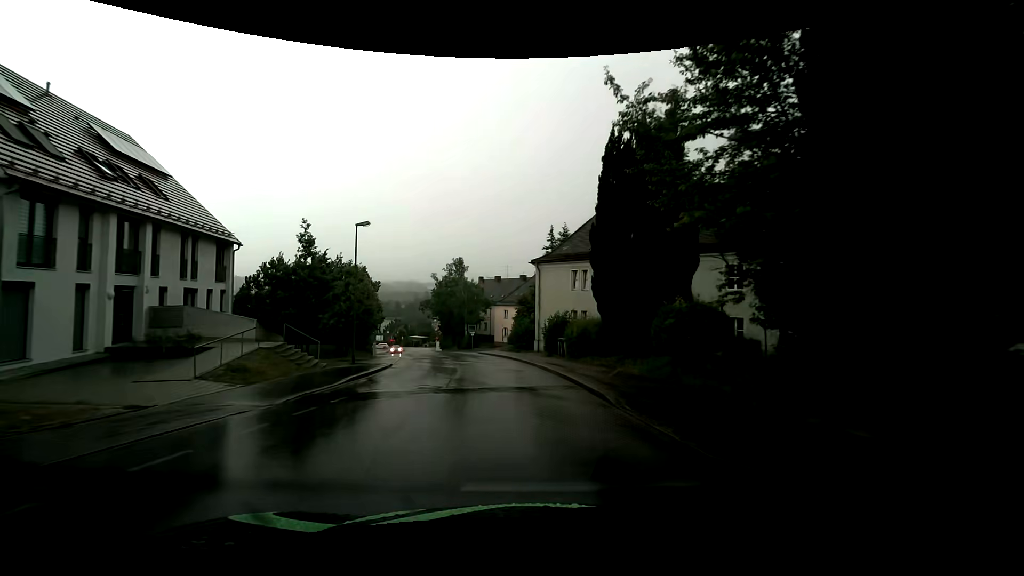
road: residential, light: Day
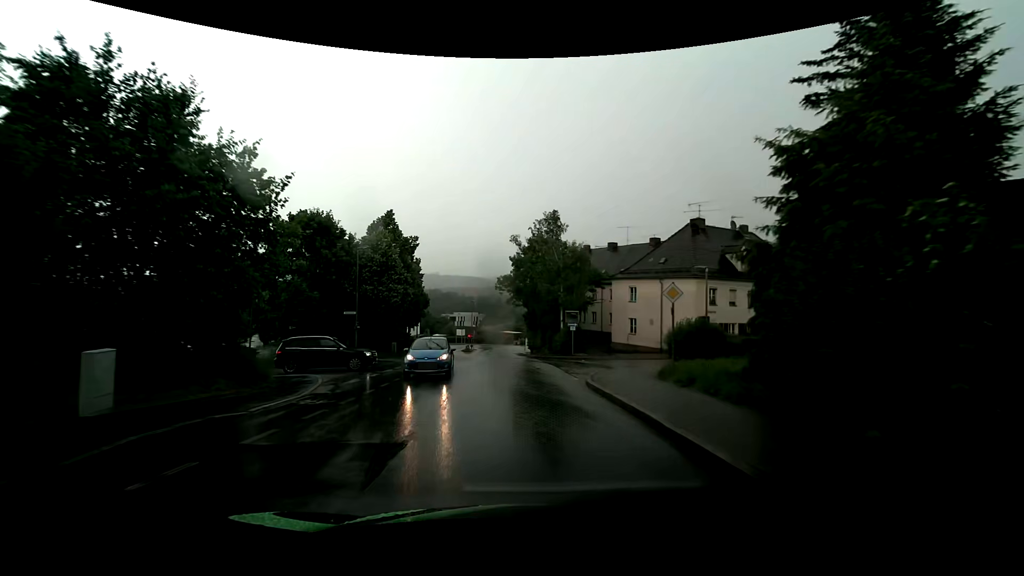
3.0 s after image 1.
(-3.5, +33.2) m; -12°
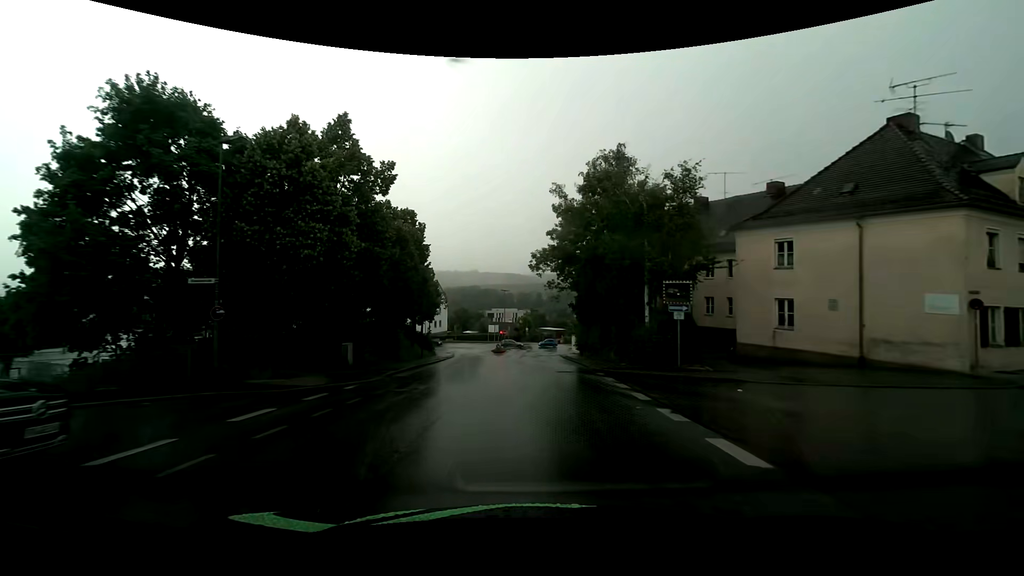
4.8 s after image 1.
(-0.7, +19.6) m; -4°
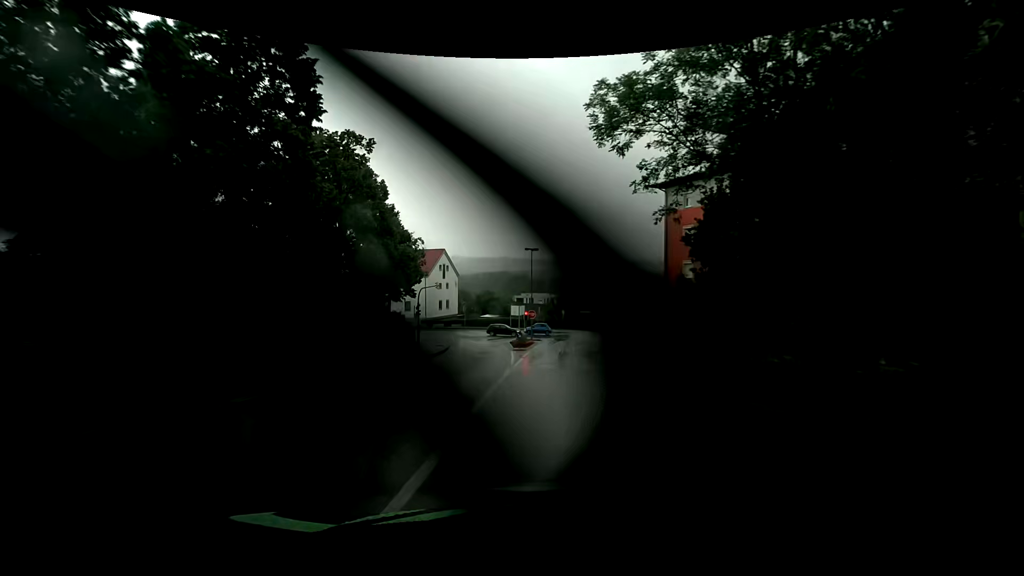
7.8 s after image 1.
(-1.2, +29.6) m; -5°
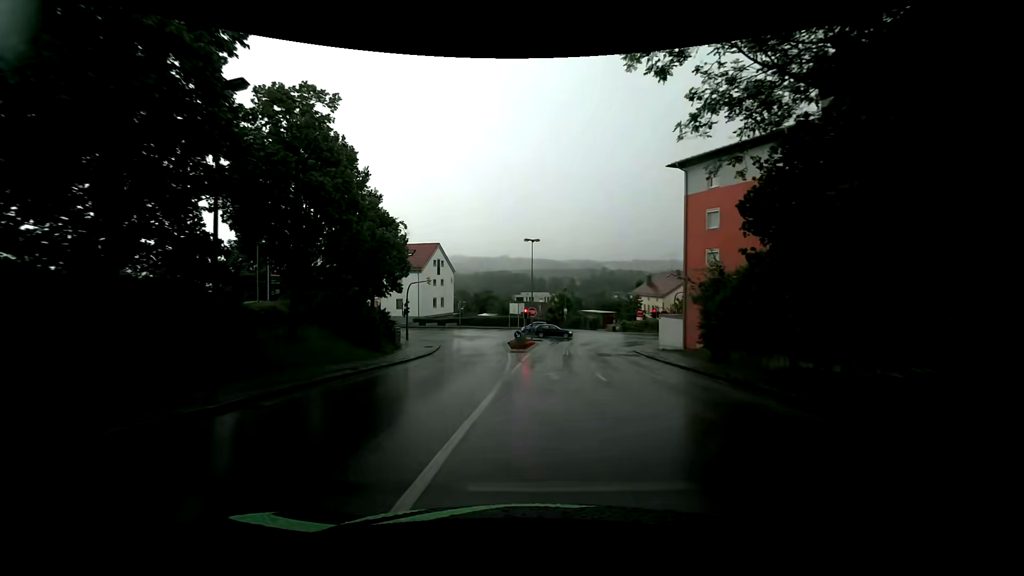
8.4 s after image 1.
(+0.1, +5.2) m; +1°
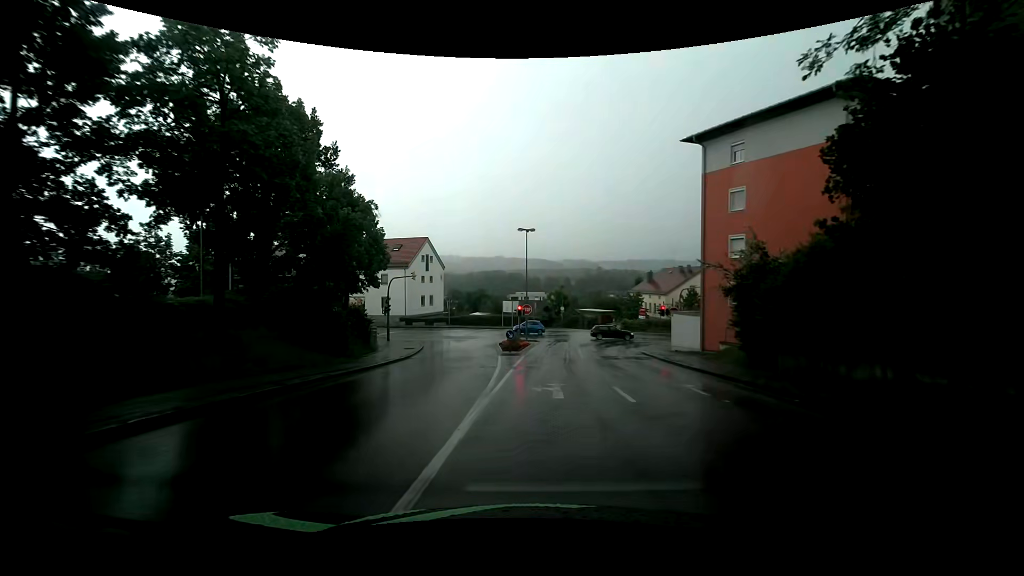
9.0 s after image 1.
(0.0, +4.9) m; +1°
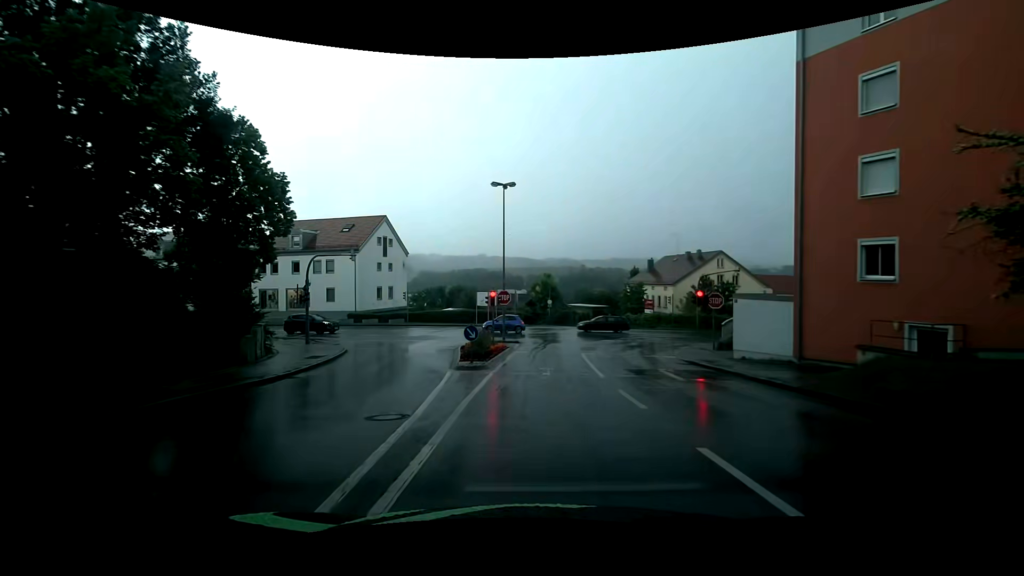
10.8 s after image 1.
(0.0, +13.3) m; +1°
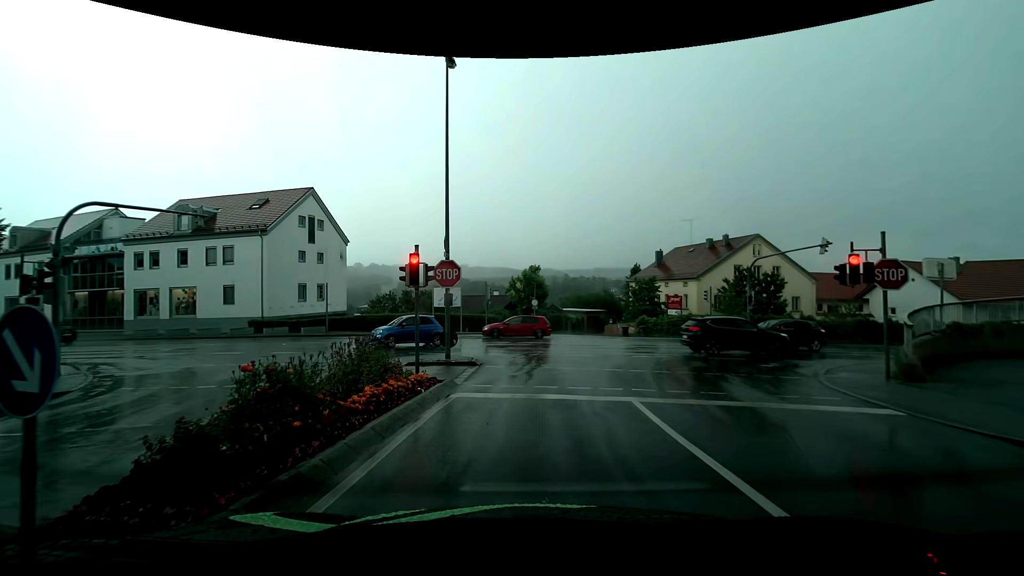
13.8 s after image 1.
(+0.3, +15.6) m; +1°
(0, +10) (0, +20) (-5, +28) (-15, +31) (-24, +33) (-34, +35) (-44, +37) (-53, +40) (-63, +44) (-72, +48) m
